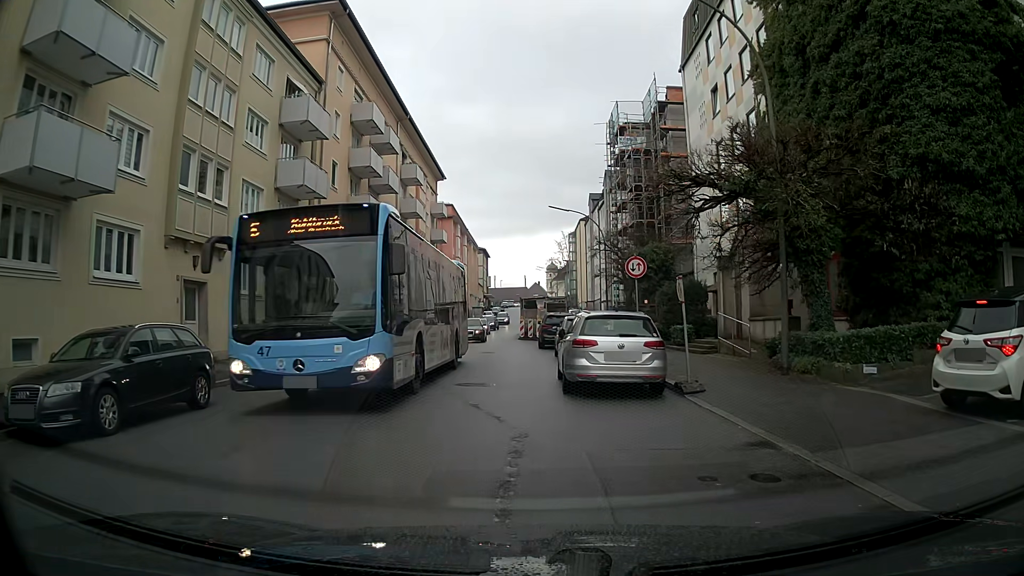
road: tertiary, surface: asphalt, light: Day
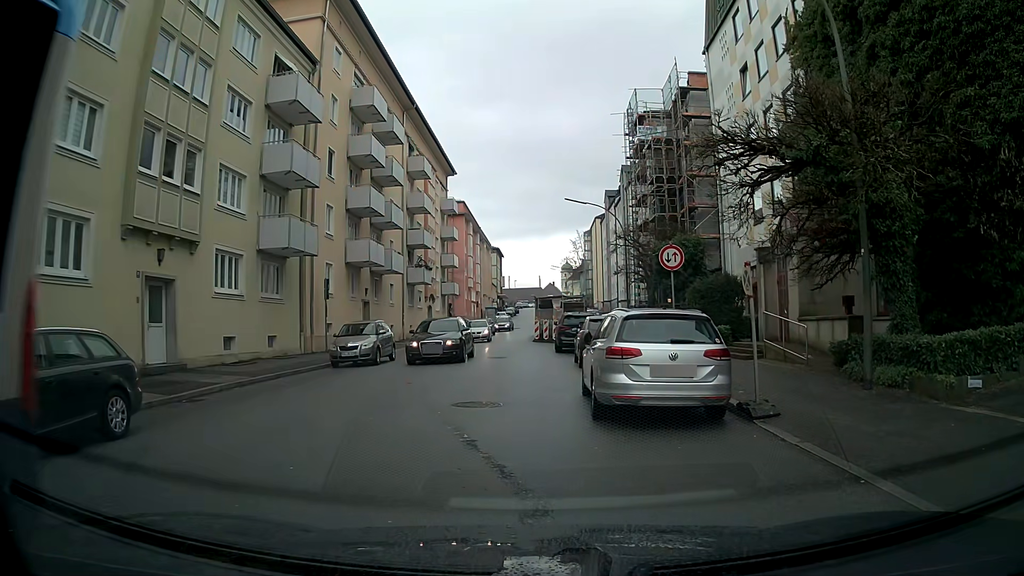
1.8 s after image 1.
(0.0, +2.8) m; -1°
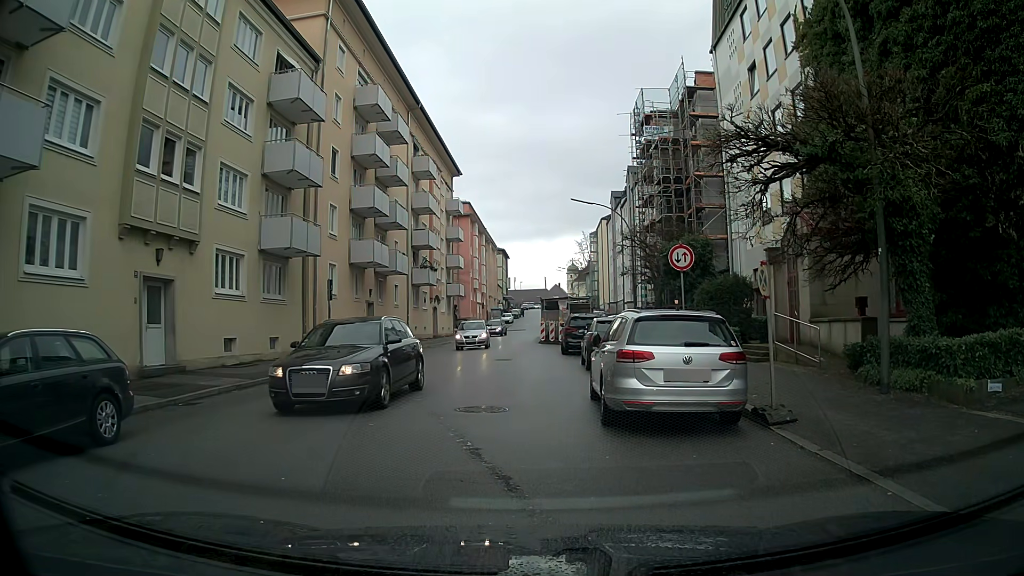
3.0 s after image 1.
(0.0, +0.4) m; 0°
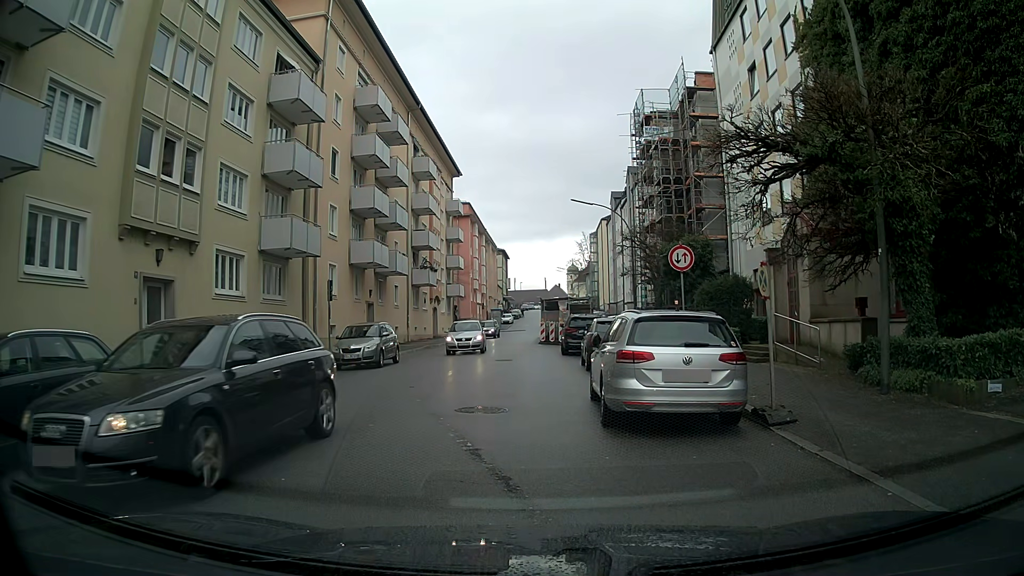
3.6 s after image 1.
(0.0, 0.0) m; 0°
(-1, +10) (-2, +20) (-2, +30) (-2, +40) (-2, +50) (-2, +60) (-1, +70) (0, +80) (+1, +90) (+1, +100) m
